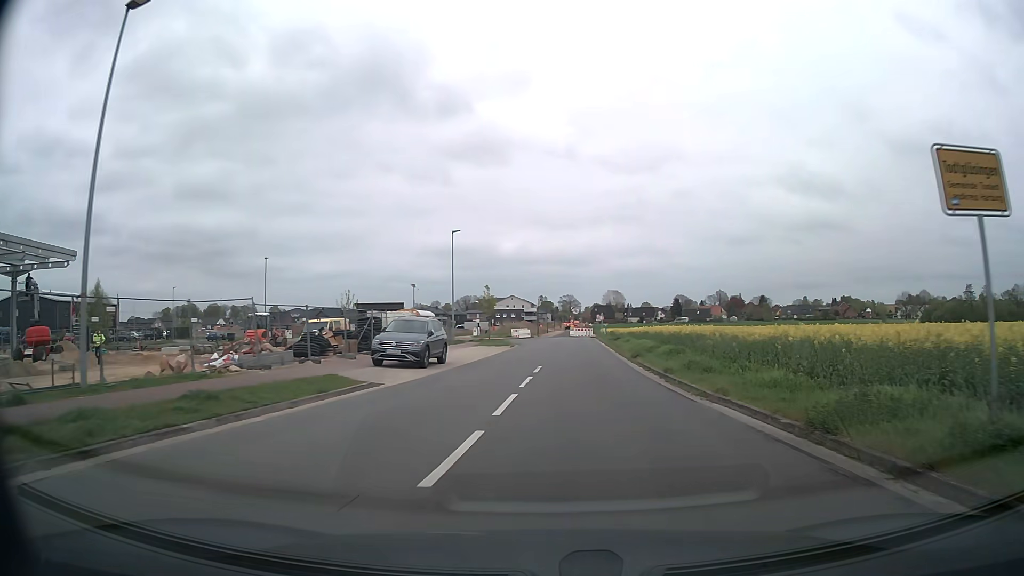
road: residential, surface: asphalt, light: Day
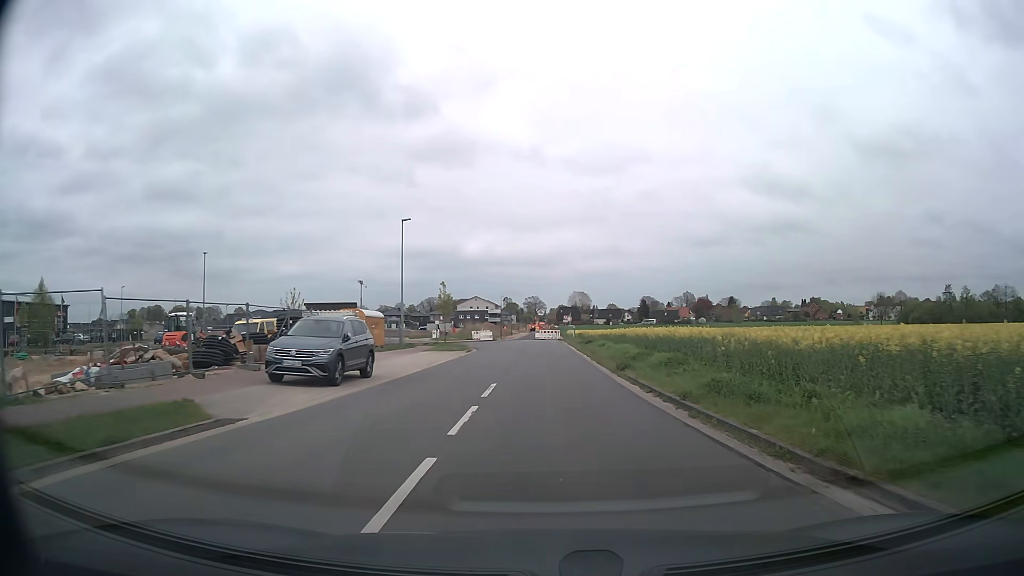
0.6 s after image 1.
(+0.2, +6.3) m; +4°
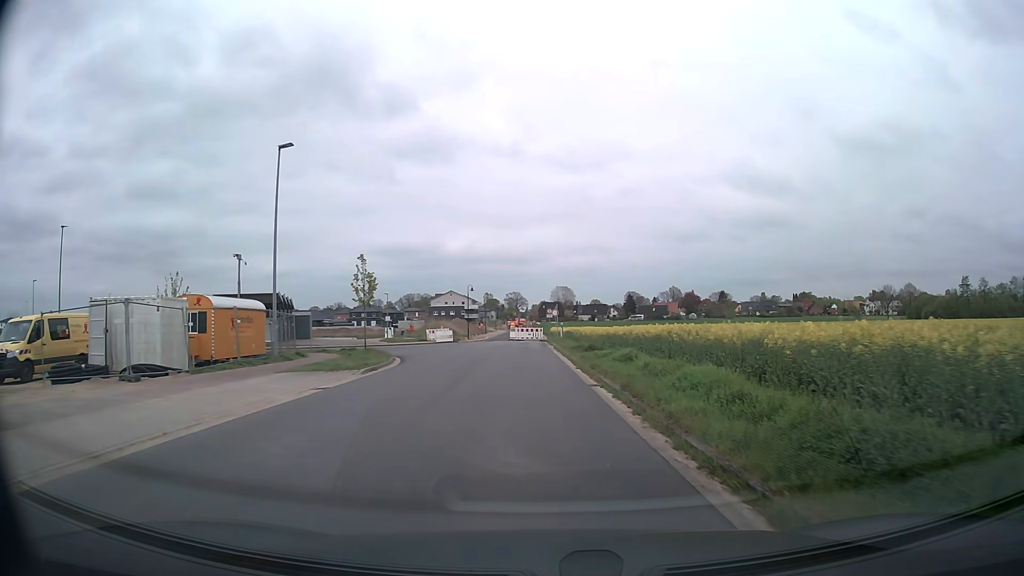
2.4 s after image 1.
(+0.4, +18.9) m; +2°
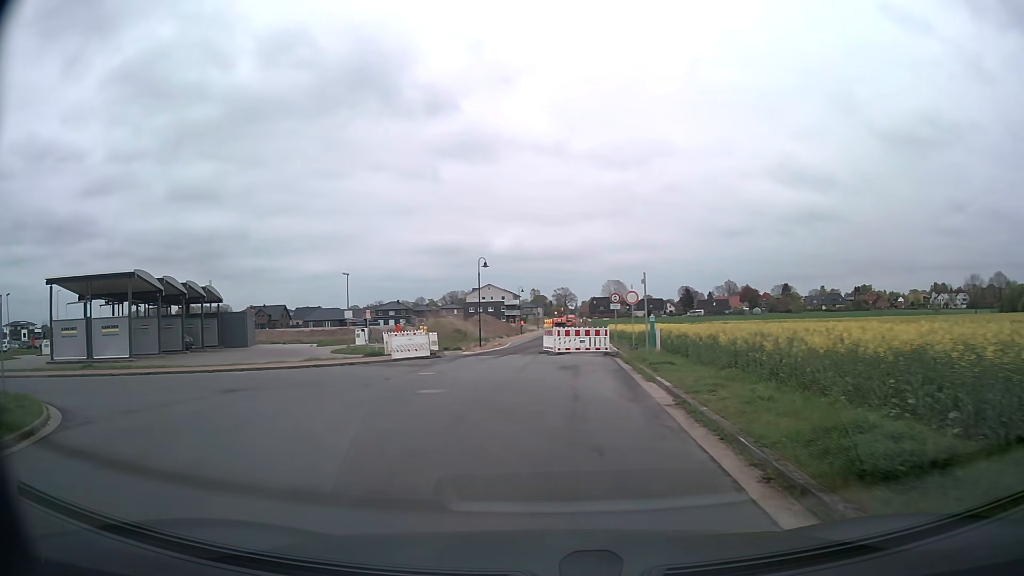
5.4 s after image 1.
(-0.6, +28.3) m; -4°
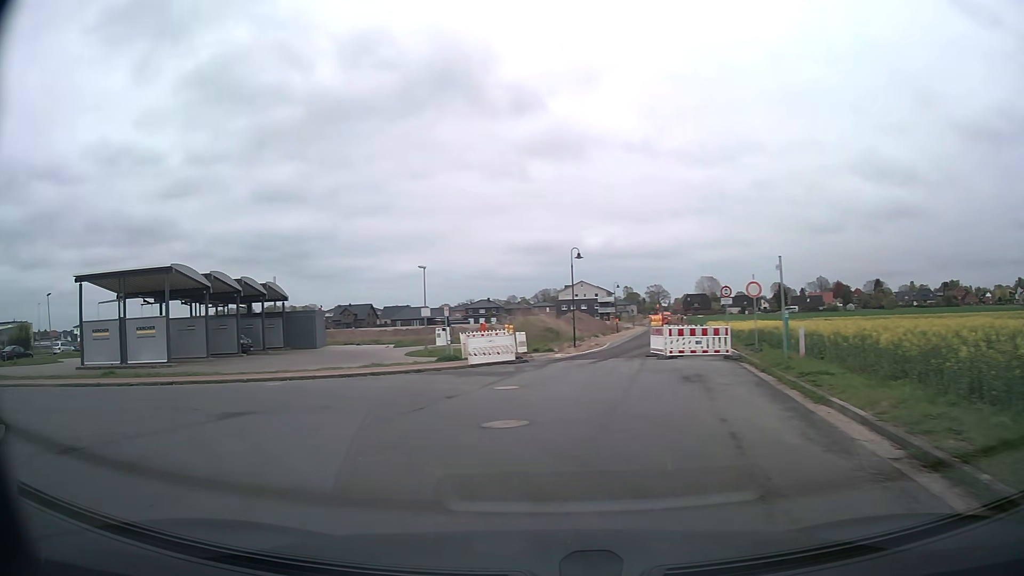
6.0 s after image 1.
(-0.3, +4.6) m; -6°
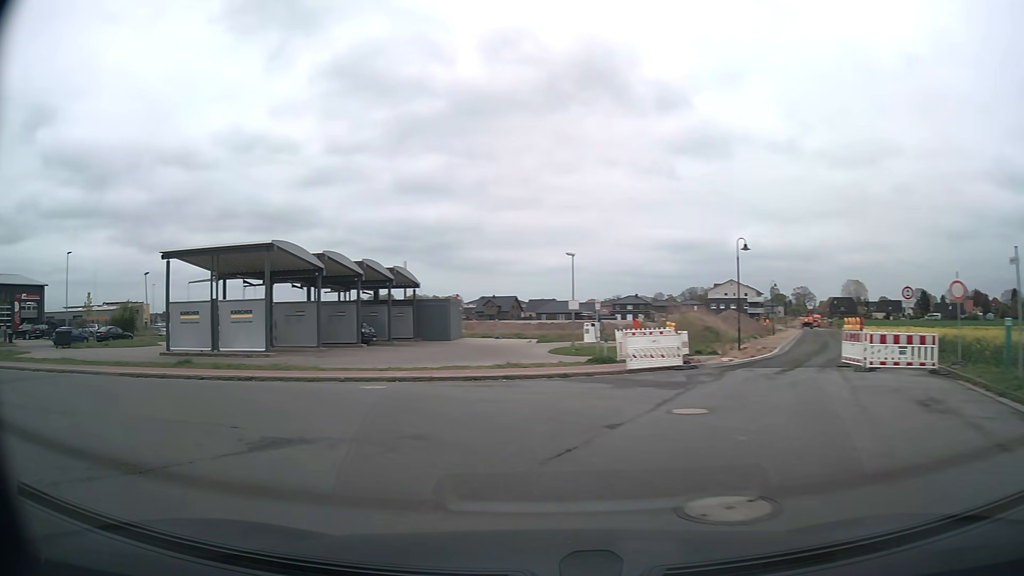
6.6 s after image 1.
(-0.6, +4.3) m; -15°
